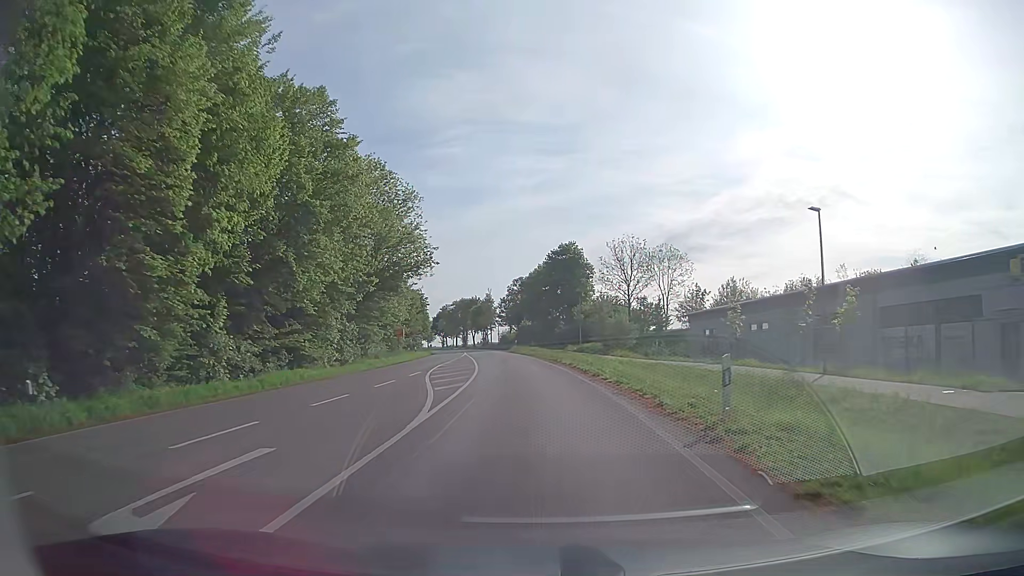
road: secondary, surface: asphalt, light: Day
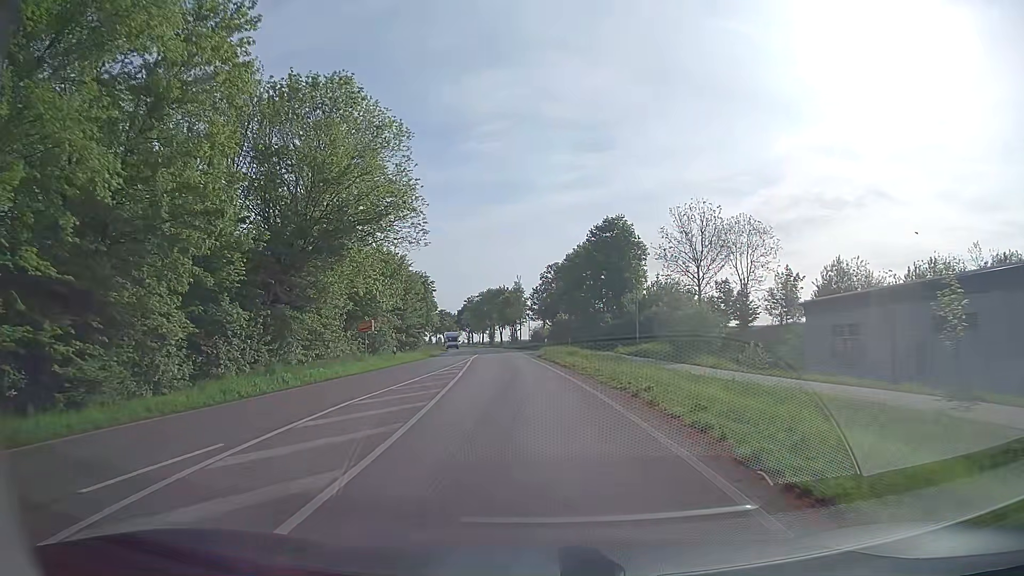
(-0.4, +20.9) m; -3°
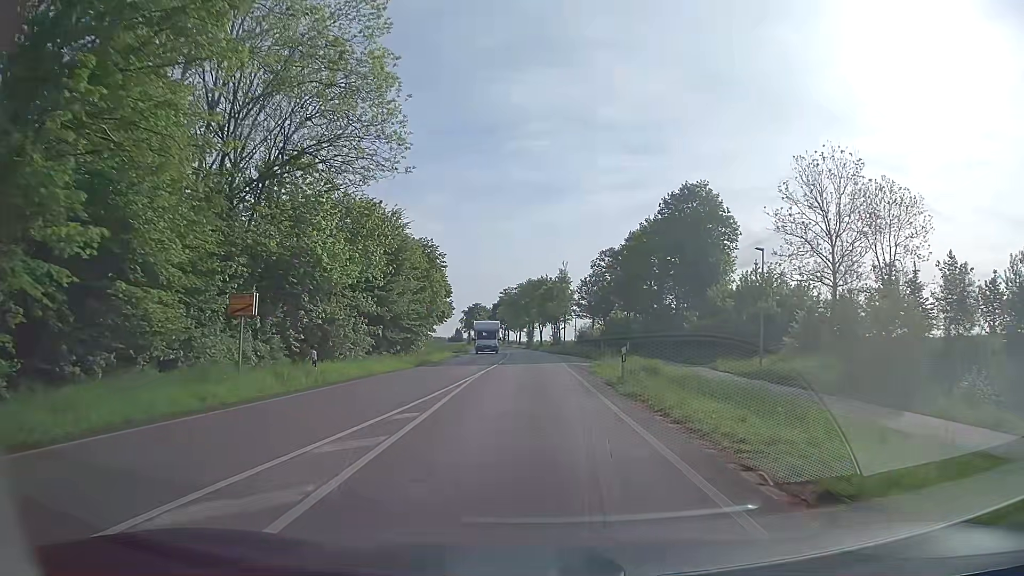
(-0.9, +21.3) m; -4°
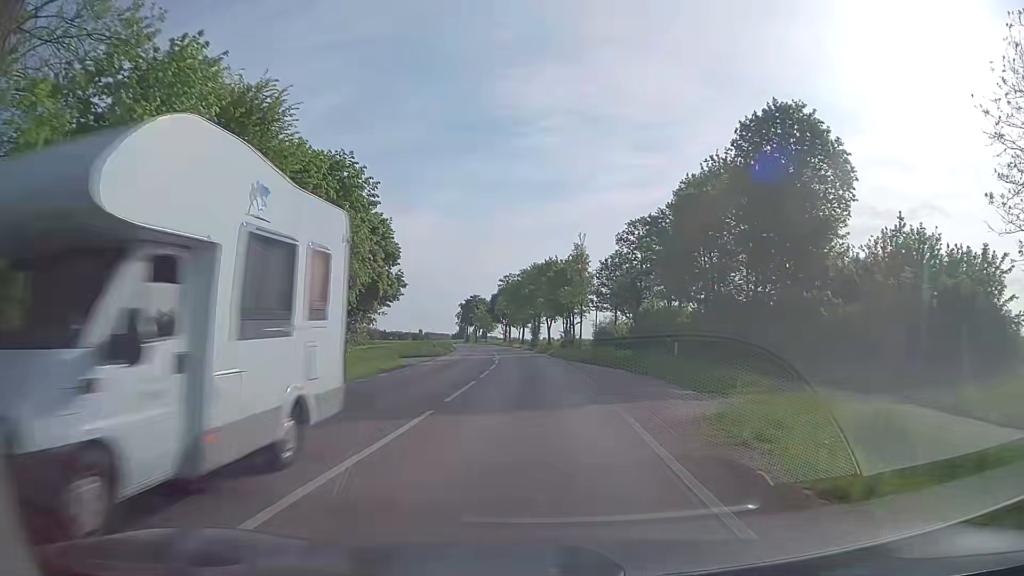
(0.0, +22.7) m; 0°
